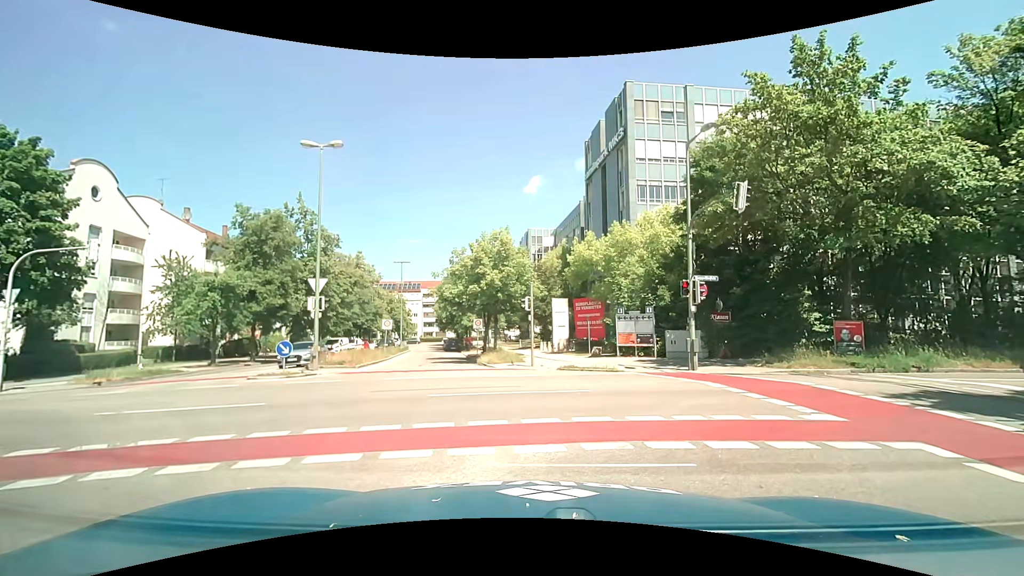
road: tertiary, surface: asphalt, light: Day
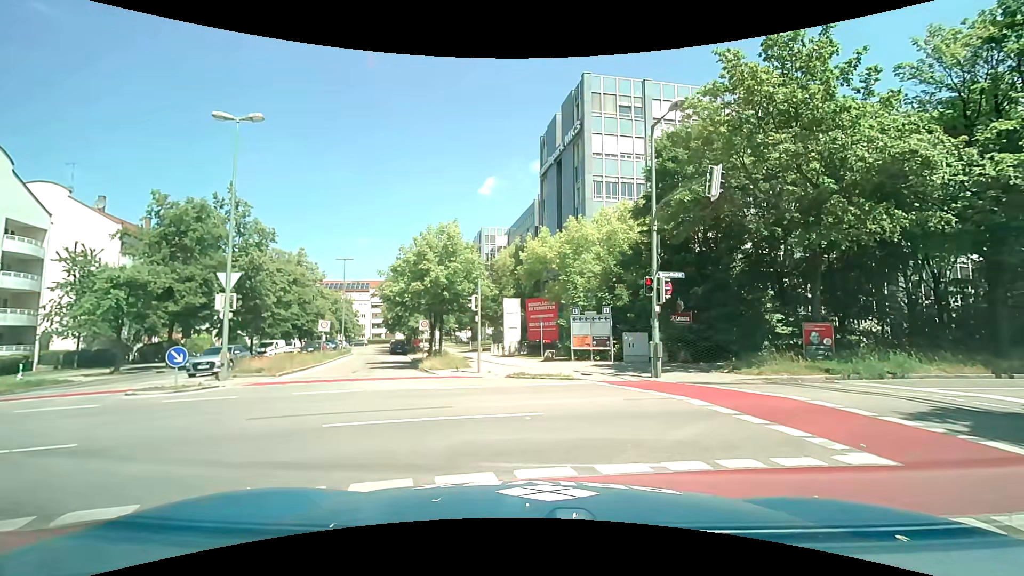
(+0.2, +2.4) m; +6°
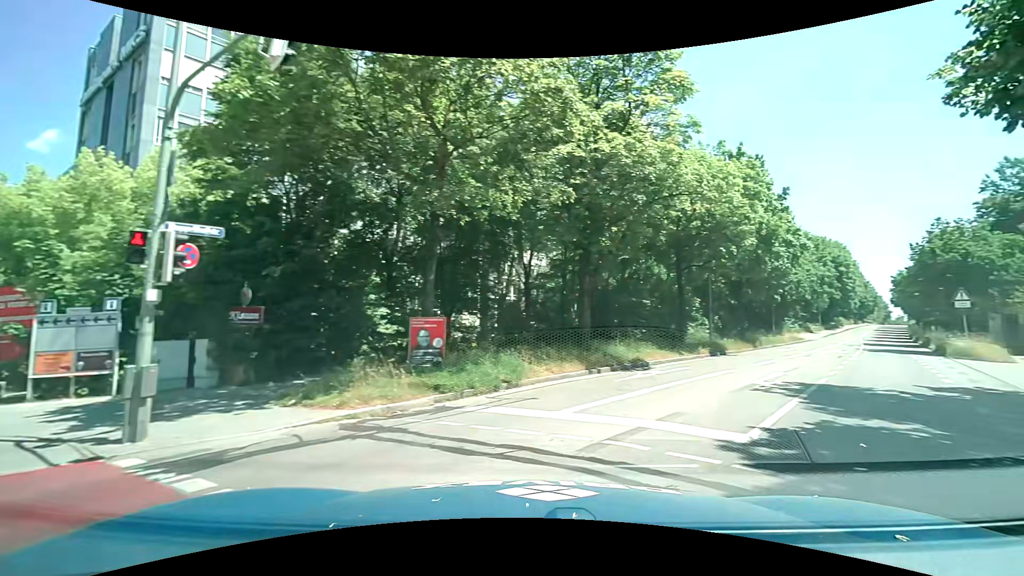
(+2.4, +7.4) m; +43°
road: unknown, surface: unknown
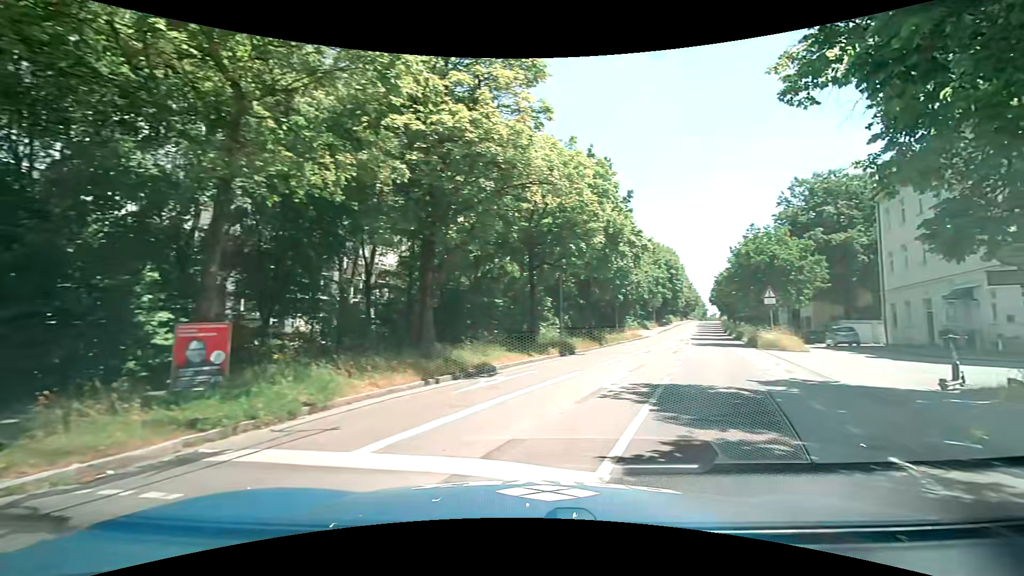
(+0.3, +2.3) m; +14°
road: tertiary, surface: asphalt
